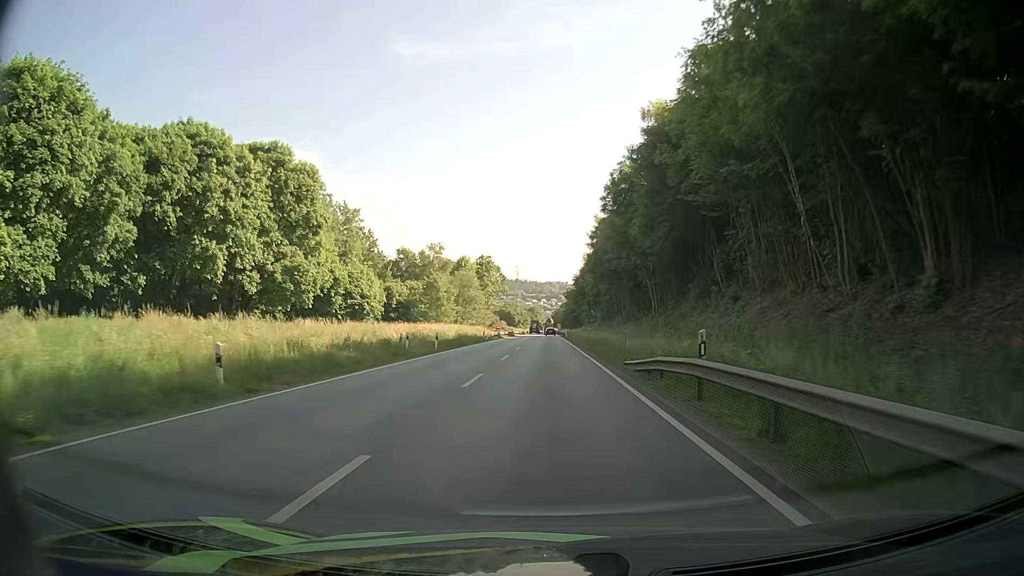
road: primary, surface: asphalt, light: Day
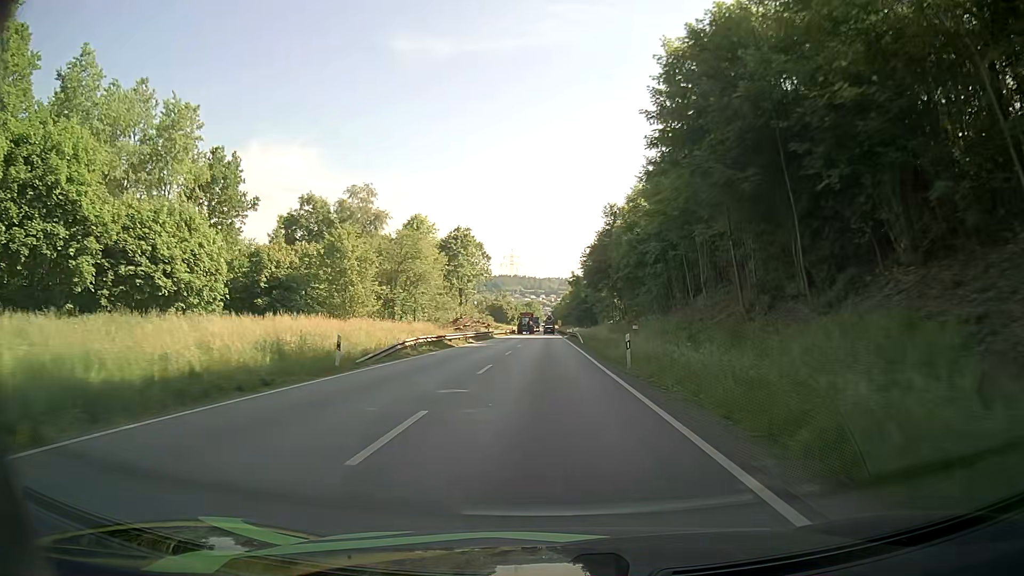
(+0.3, +45.2) m; 0°
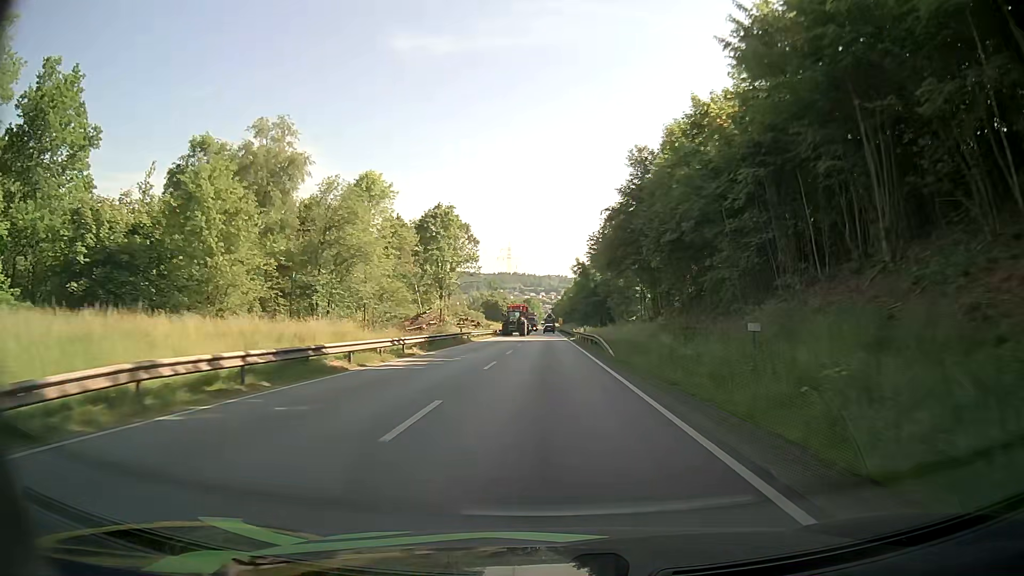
(+0.1, +23.1) m; +1°
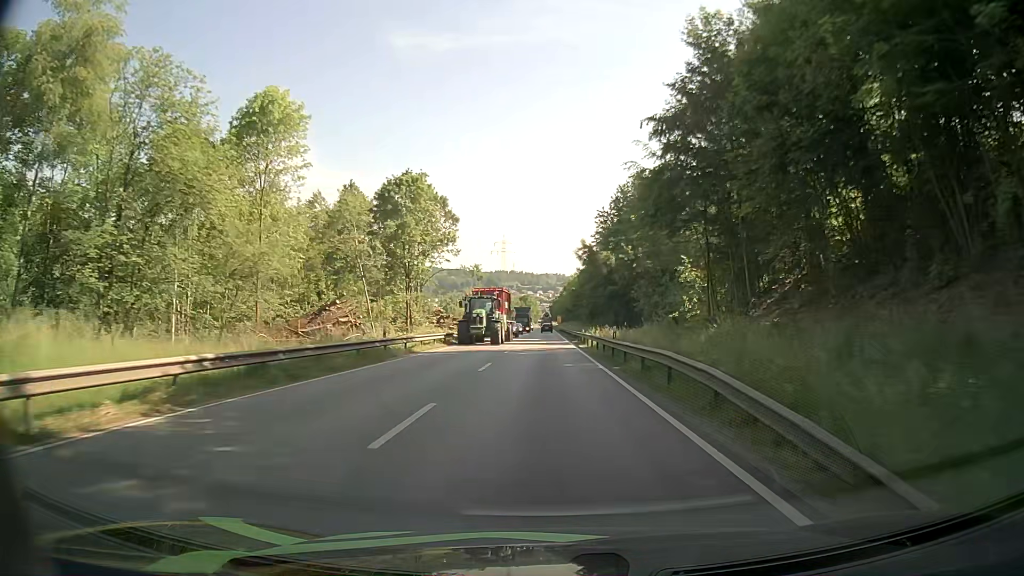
(-0.1, +22.8) m; 0°
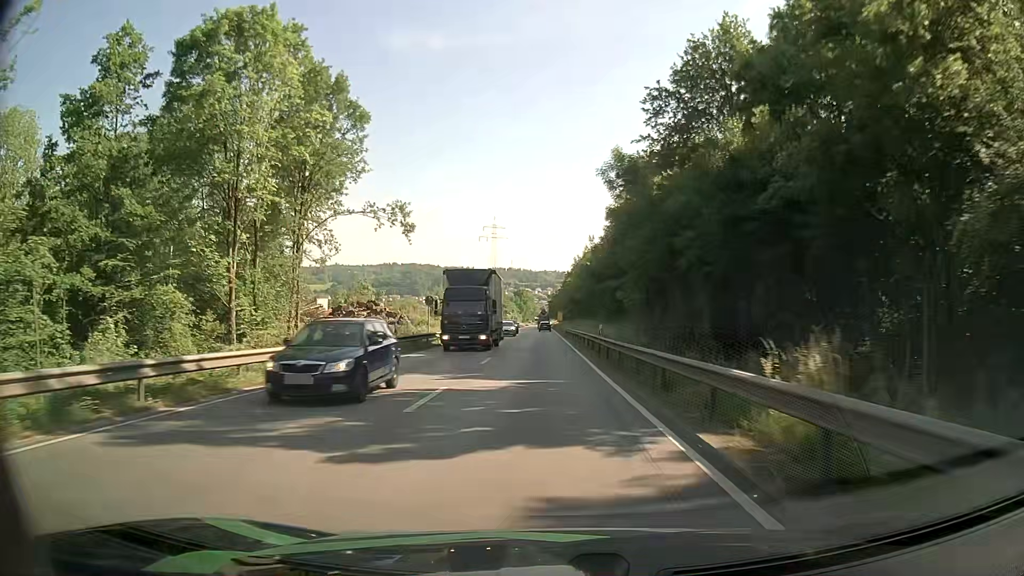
(+0.2, +44.9) m; 0°
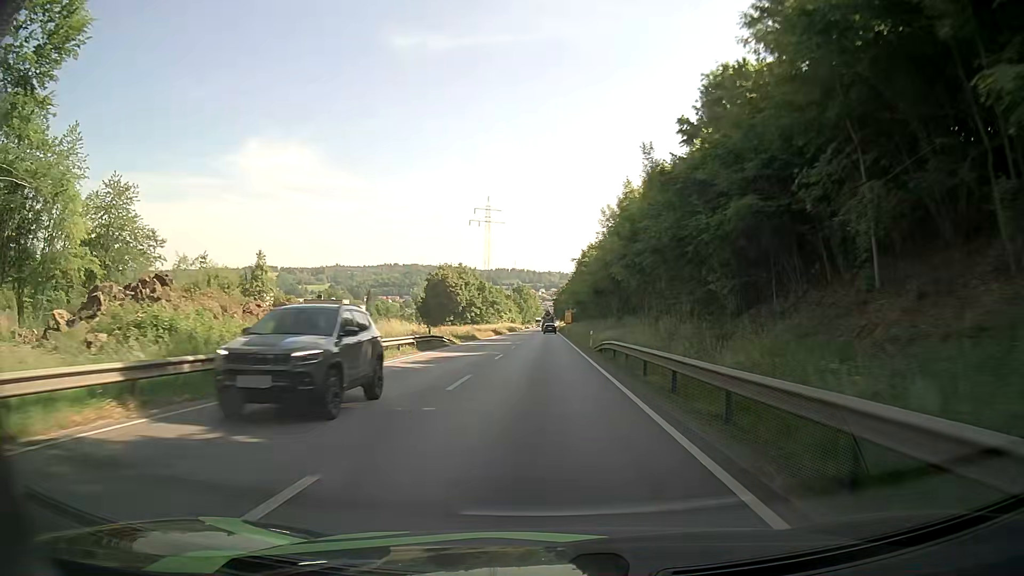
(-0.2, +44.6) m; 0°
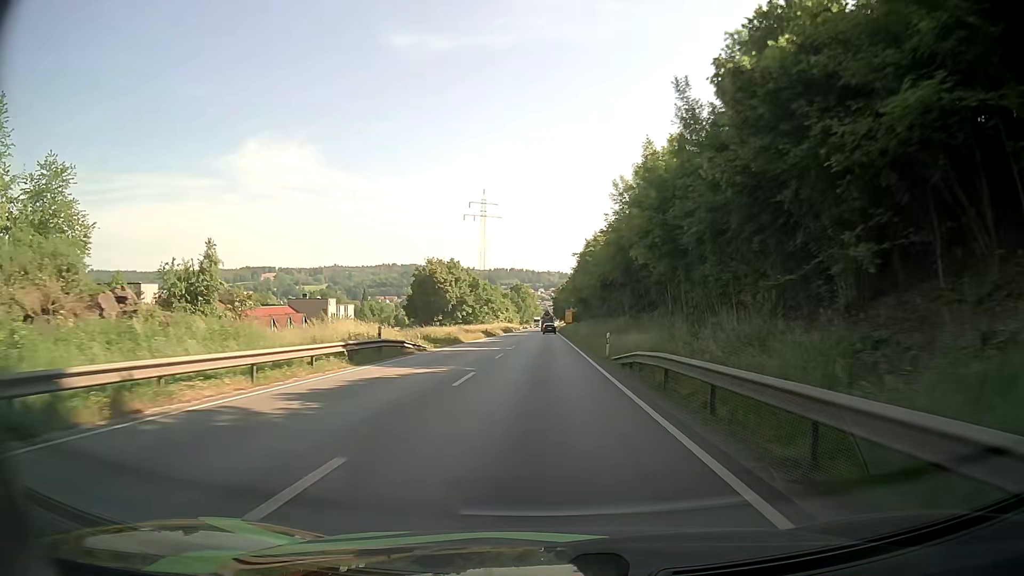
(0.0, +11.2) m; 0°
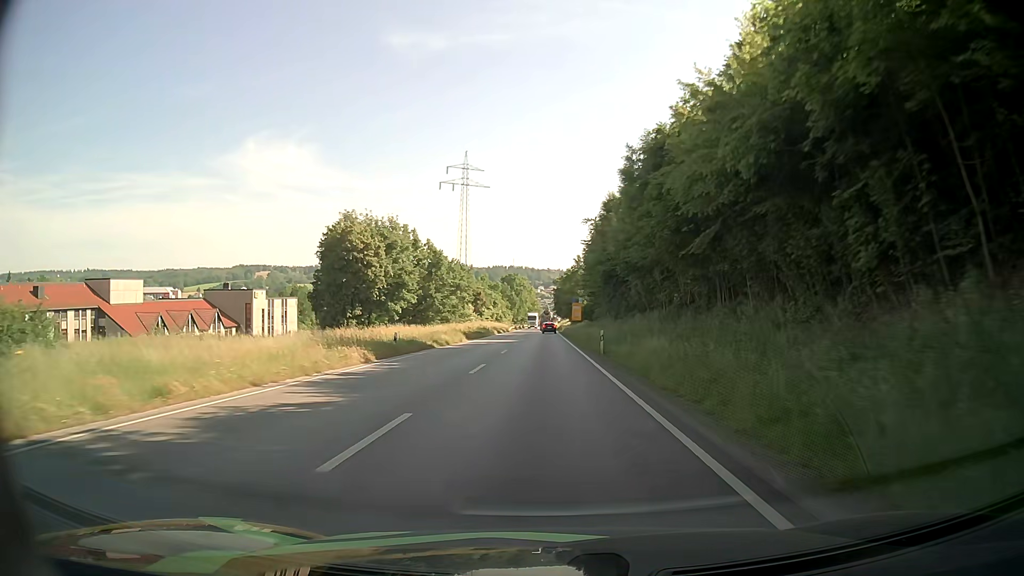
(-0.1, +44.8) m; 0°
(0, +10) (0, +20) (0, +30) (0, +40) (0, +50) (0, +60) (0, +70) (0, +80) (0, +90) (0, +100) m
